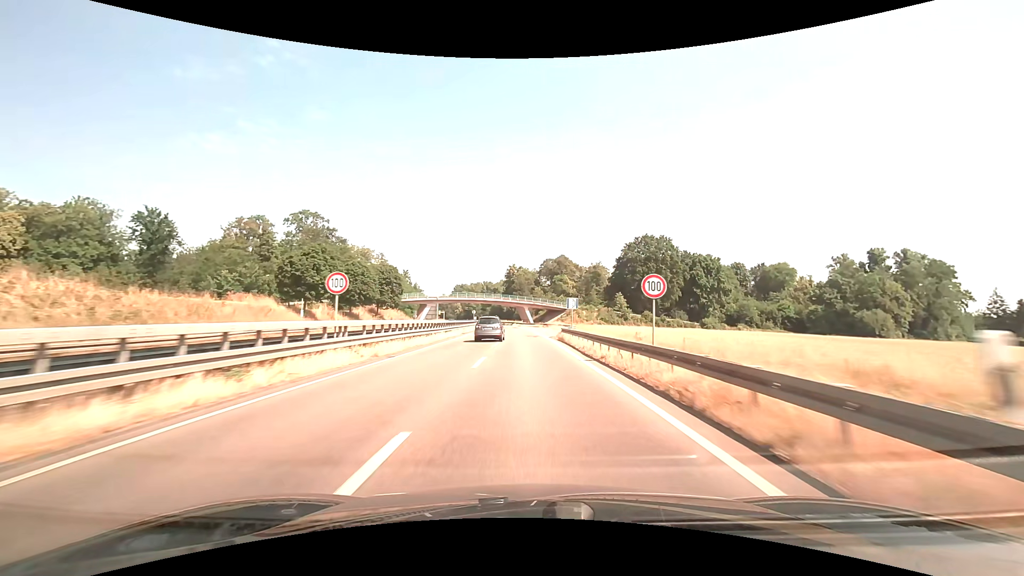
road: trunk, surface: asphalt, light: Day
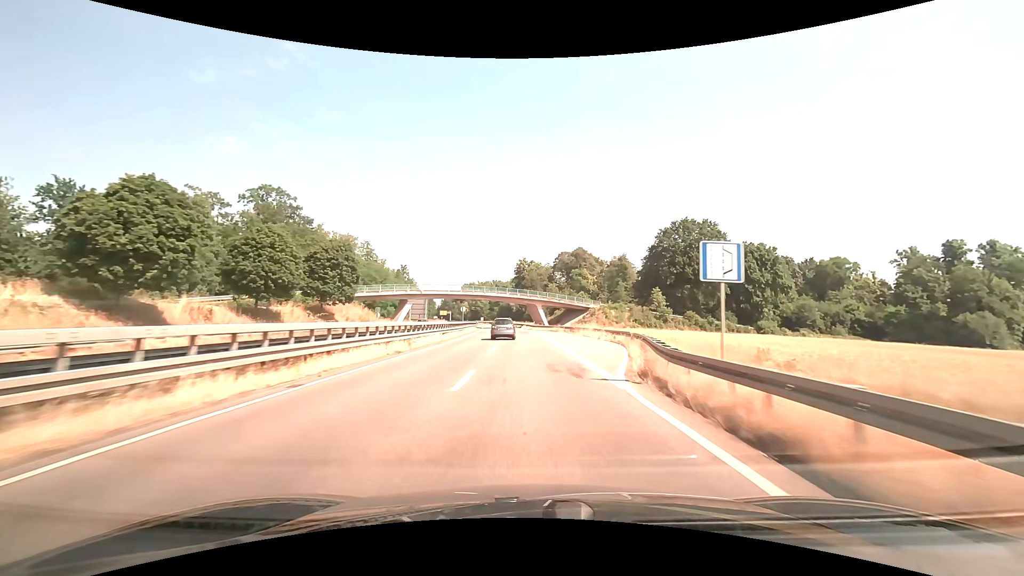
(-0.3, +27.9) m; -1°
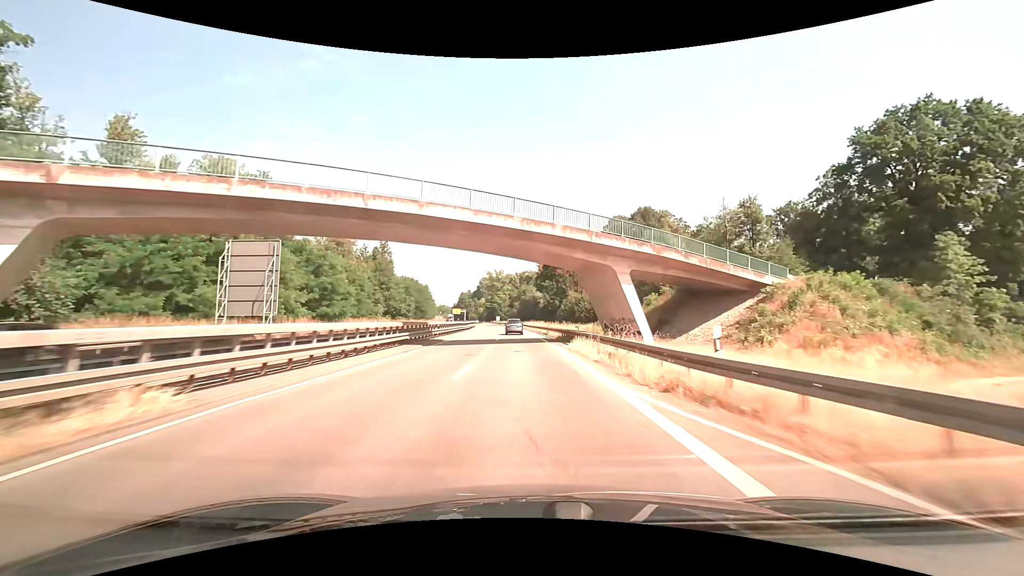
(-1.8, +69.7) m; -3°
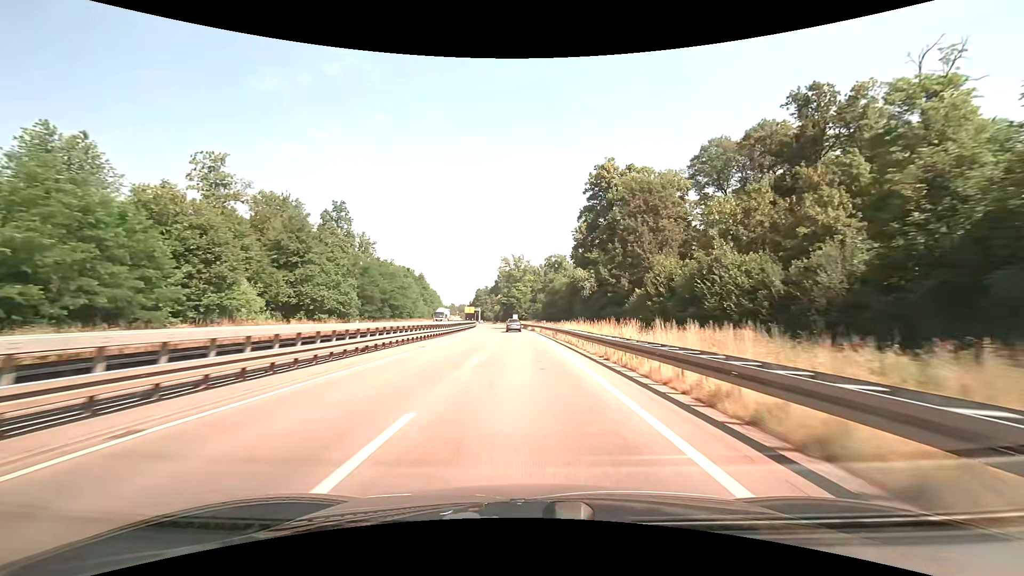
(-1.4, +56.0) m; -3°
(0, +10) (0, +20) (0, +30) (-1, +40) (-1, +50) (-1, +60) (-2, +70) (-2, +80) (-3, +90) (-4, +100) m
